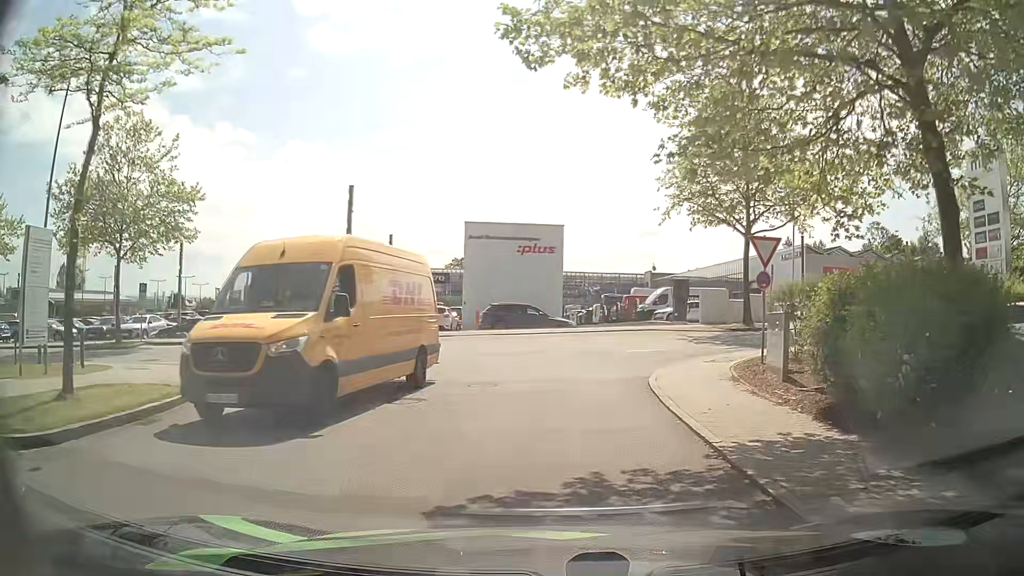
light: Day
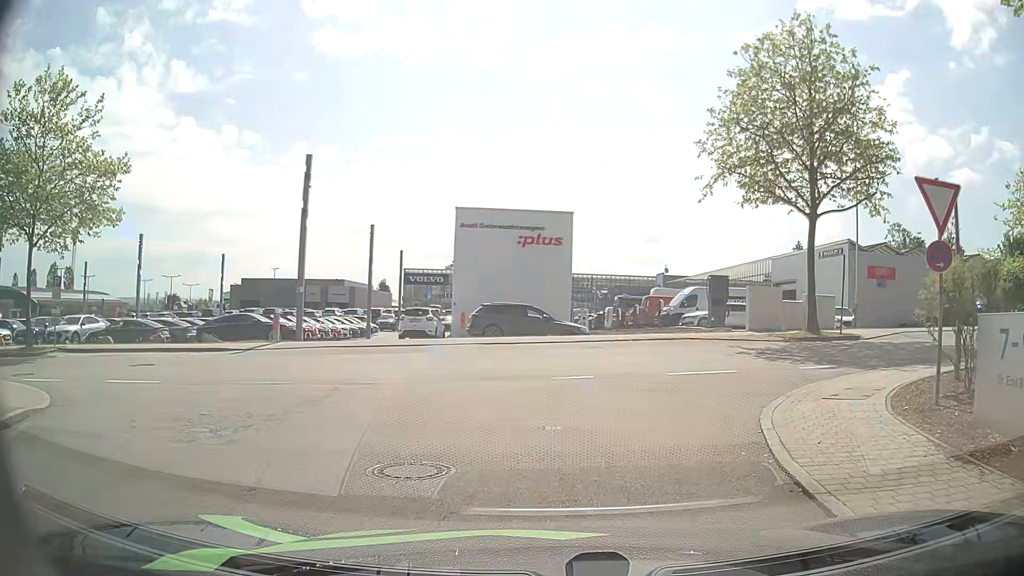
(0.0, +7.2) m; -1°
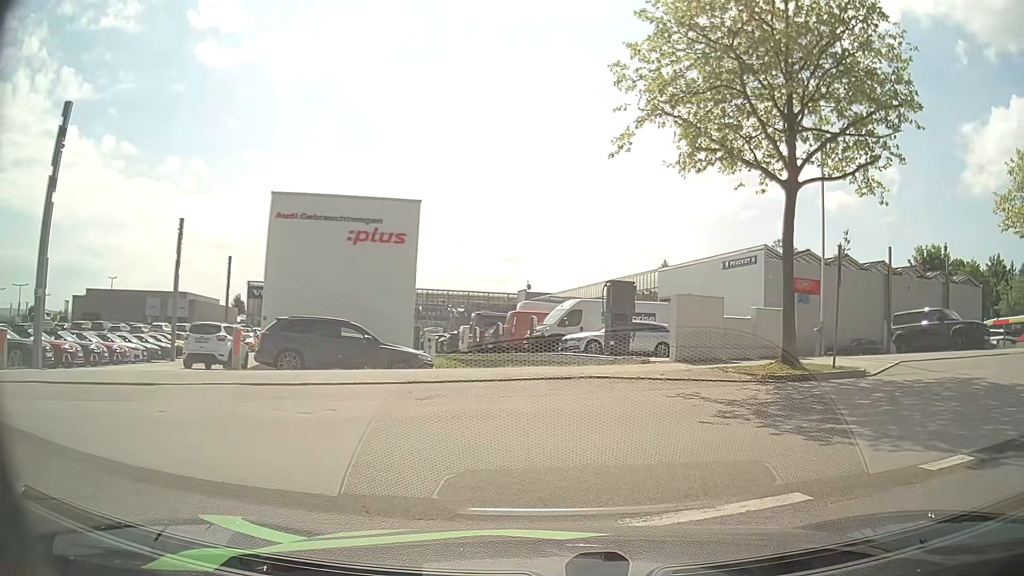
(+0.7, +9.1) m; +13°
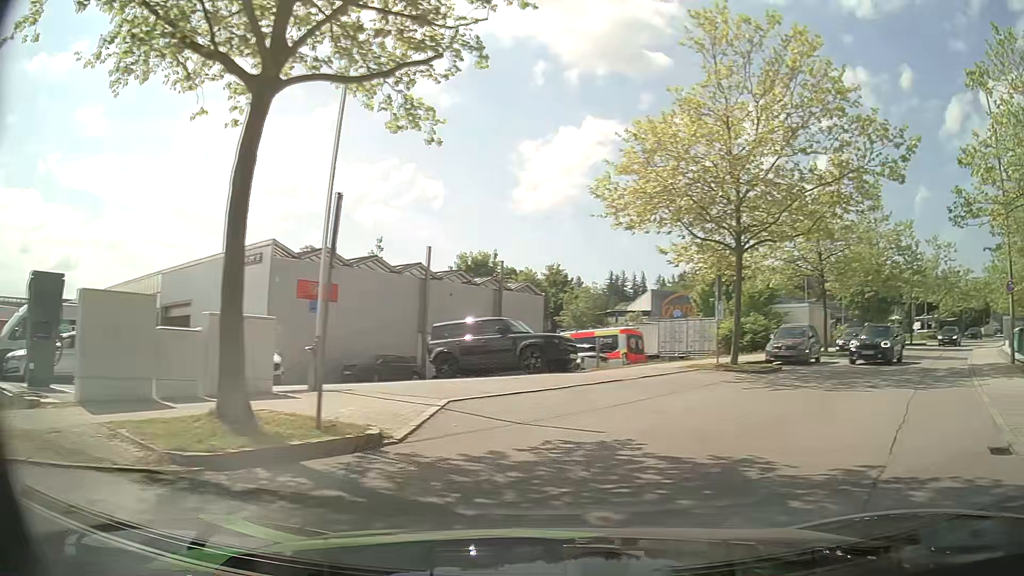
(+2.4, +7.2) m; +41°
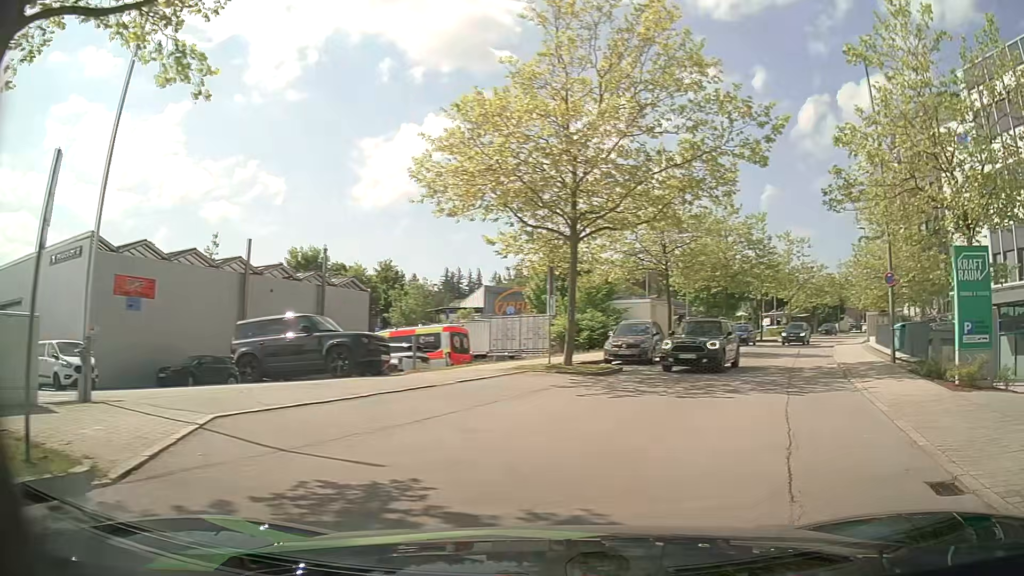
(+0.3, +2.4) m; +14°
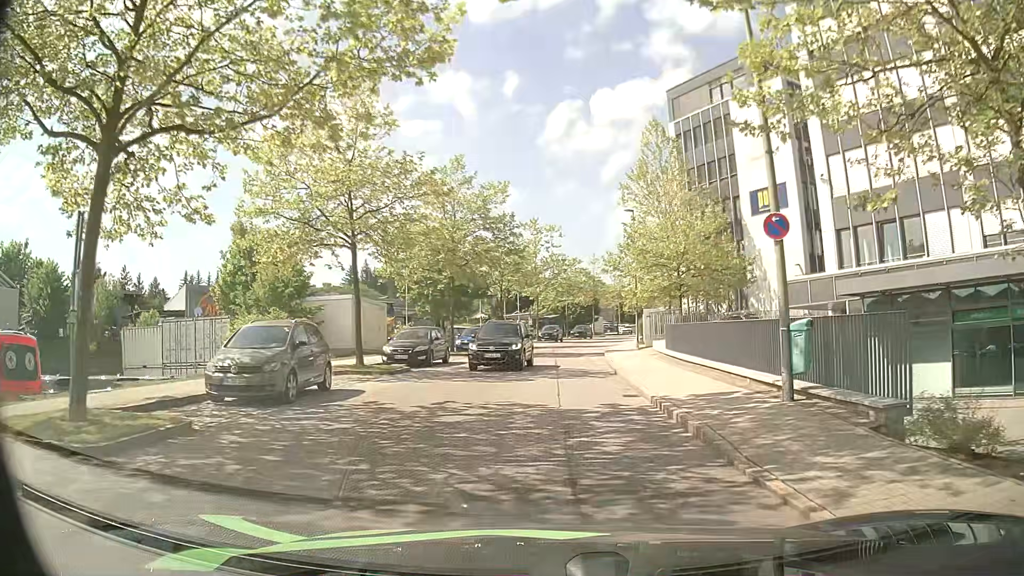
(+2.9, +11.2) m; +21°
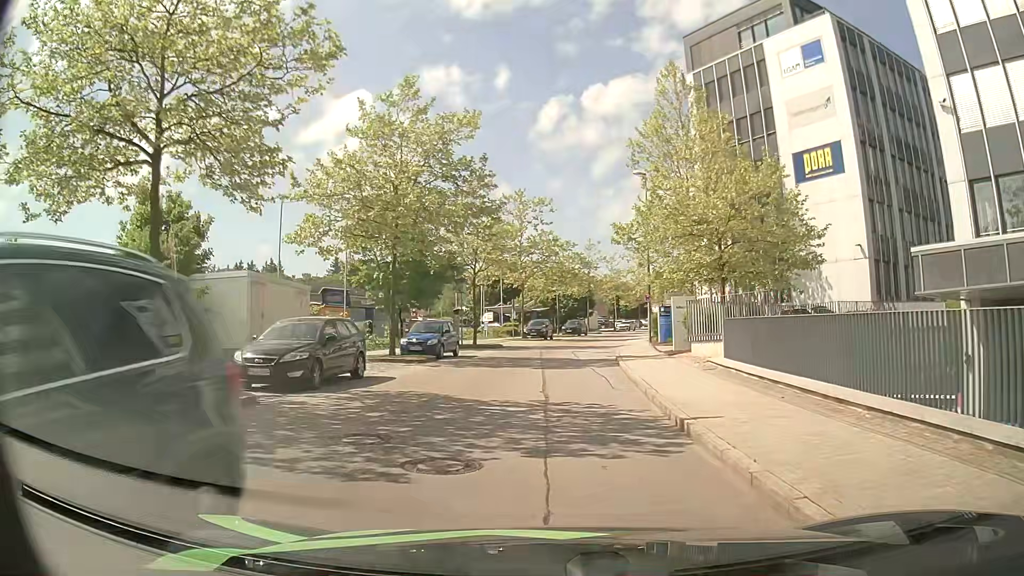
(0.0, +11.6) m; 0°
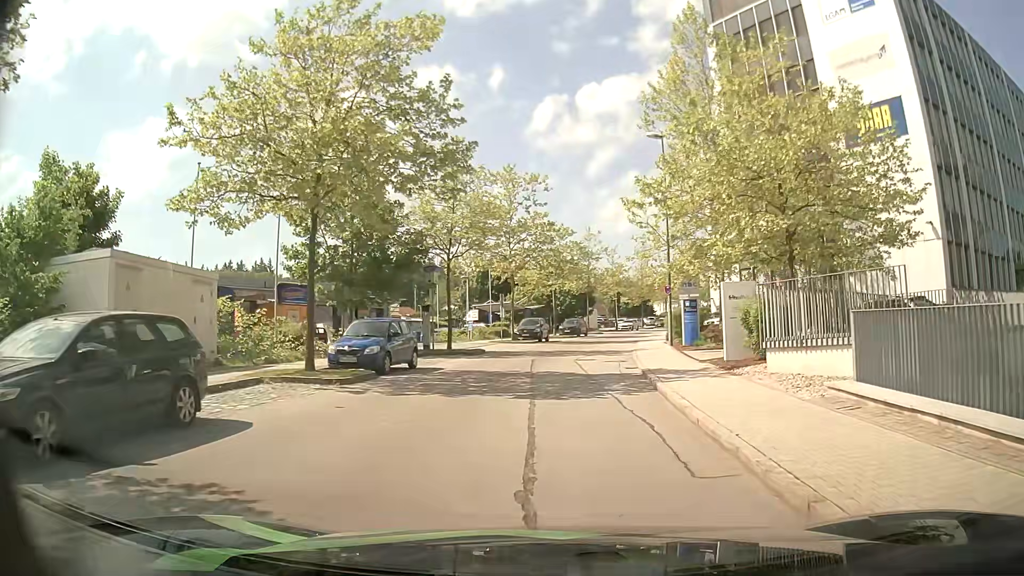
(+0.1, +8.3) m; +1°
(0, +10) (0, +20) (+1, +30) (+3, +40) (+4, +50) (+7, +59) (+9, +69) (+12, +79) (+15, +88) (+19, +97) m
